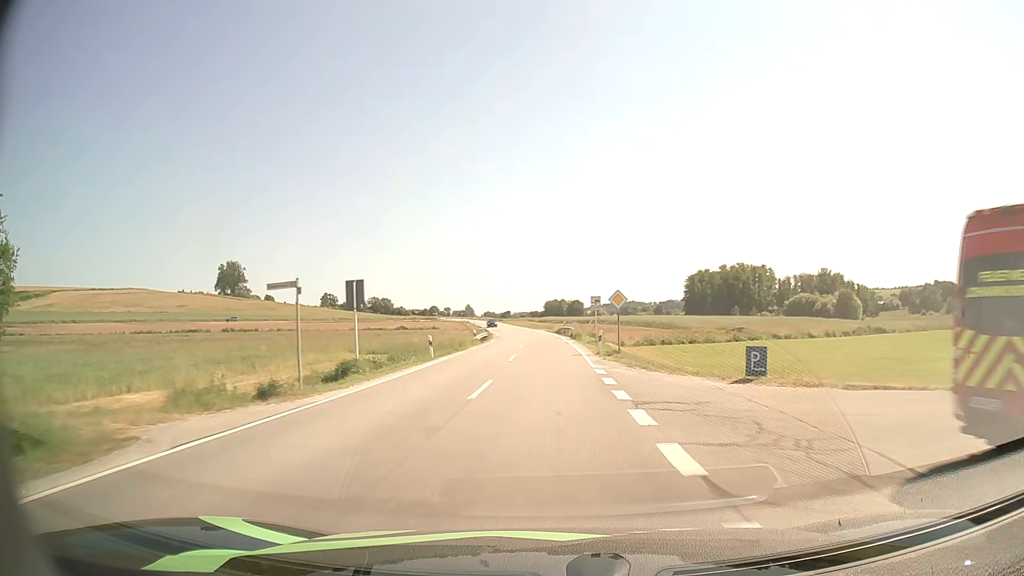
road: secondary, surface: asphalt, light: Day
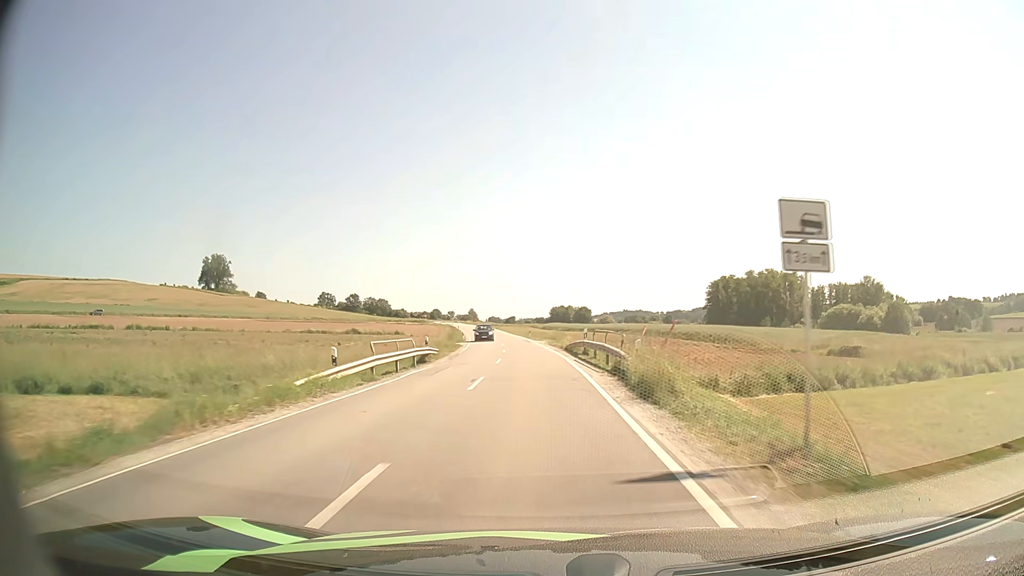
(+0.2, +33.4) m; 0°
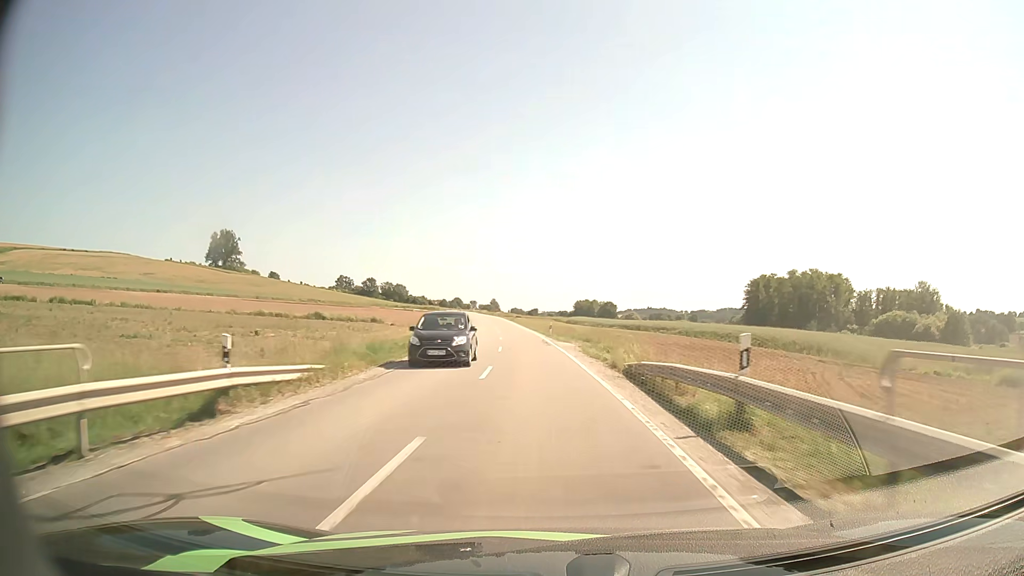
(-0.4, +22.9) m; -2°
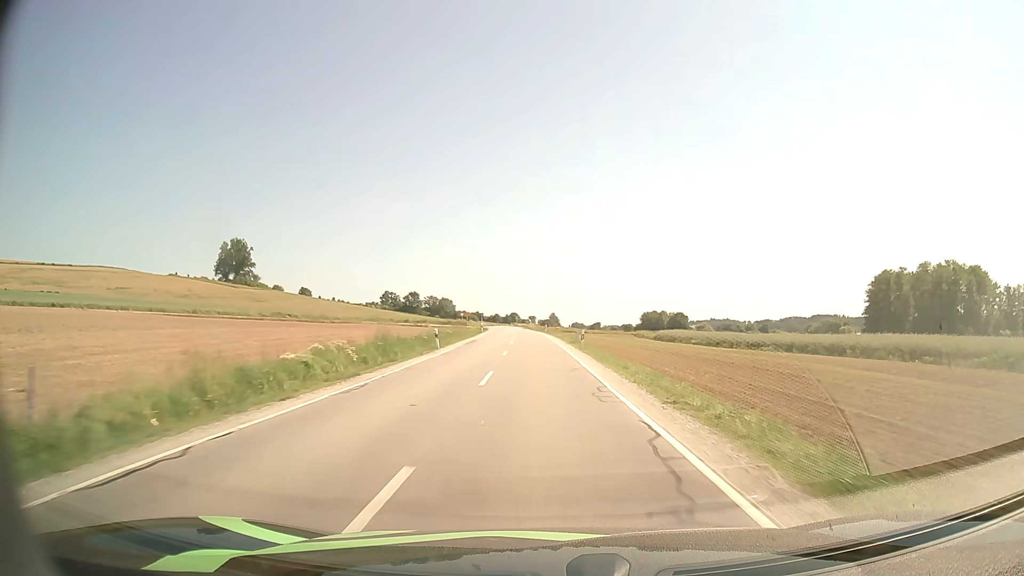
(-3.2, +61.3) m; -5°
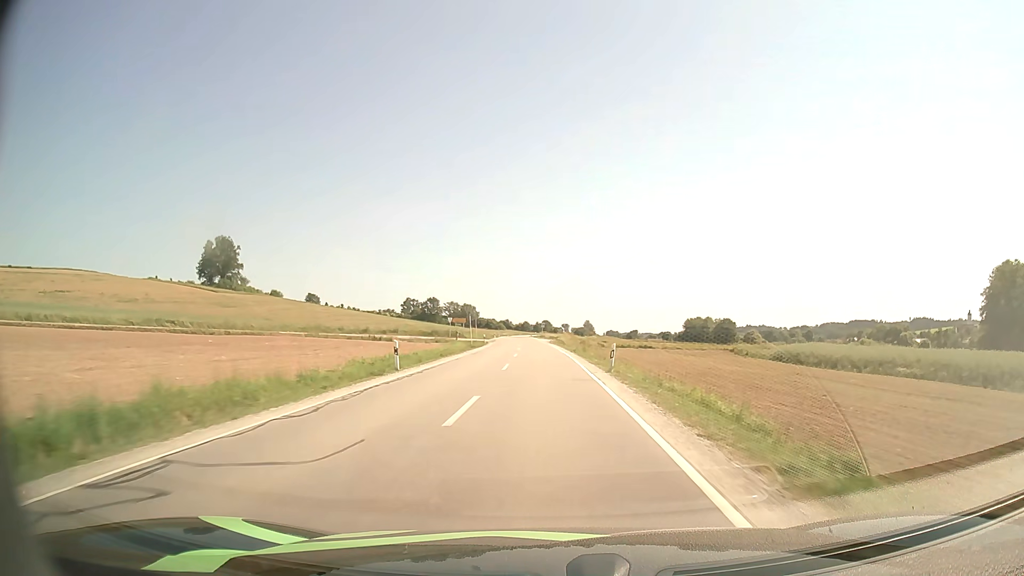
(-1.2, +52.9) m; -3°
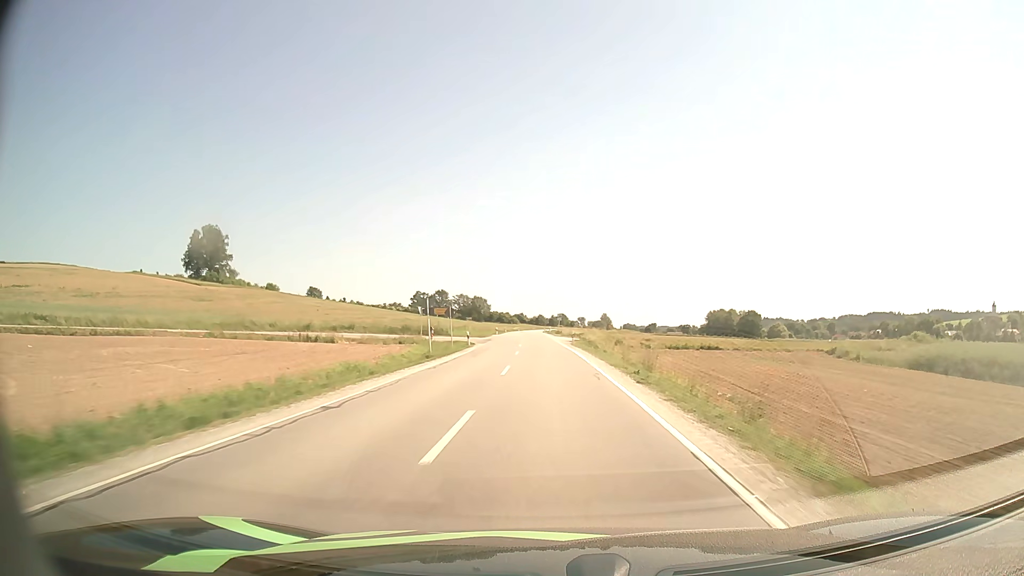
(-0.2, +27.0) m; -1°
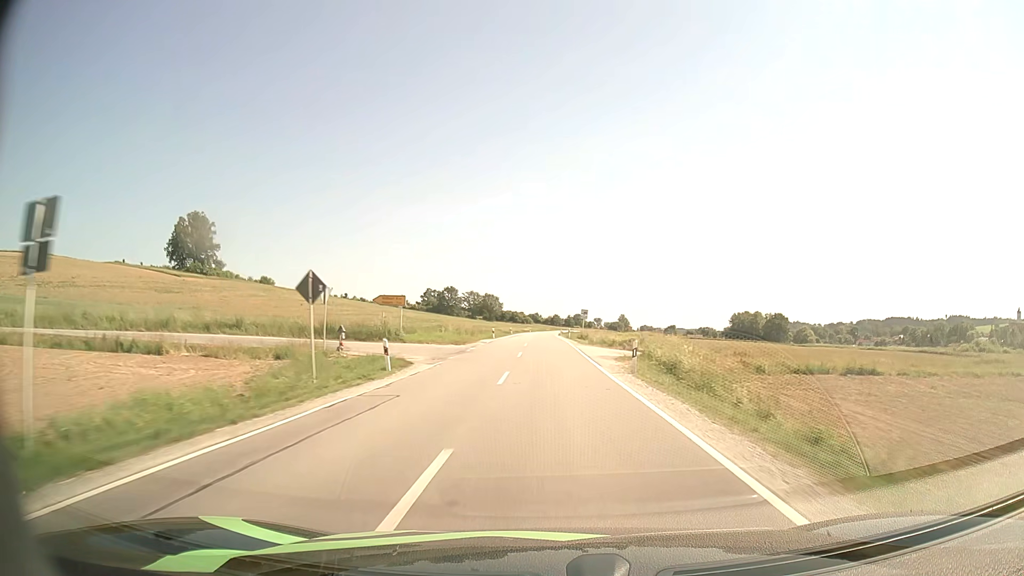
(-0.3, +27.3) m; -1°
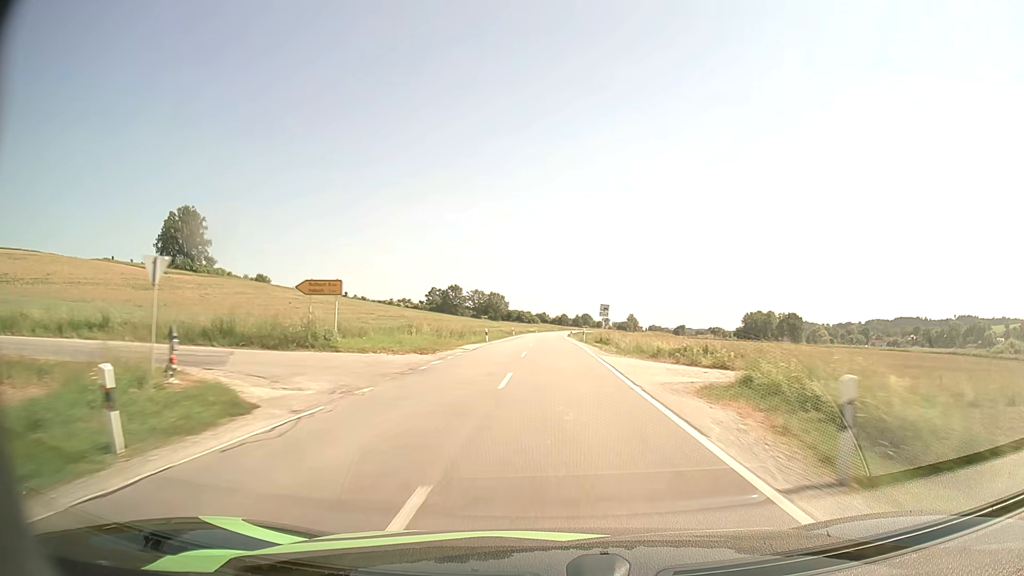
(-0.1, +13.8) m; 0°
(0, +10) (0, +20) (0, +30) (0, +40) (0, +50) (0, +60) (0, +70) (0, +80) (0, +90) (0, +100) m
